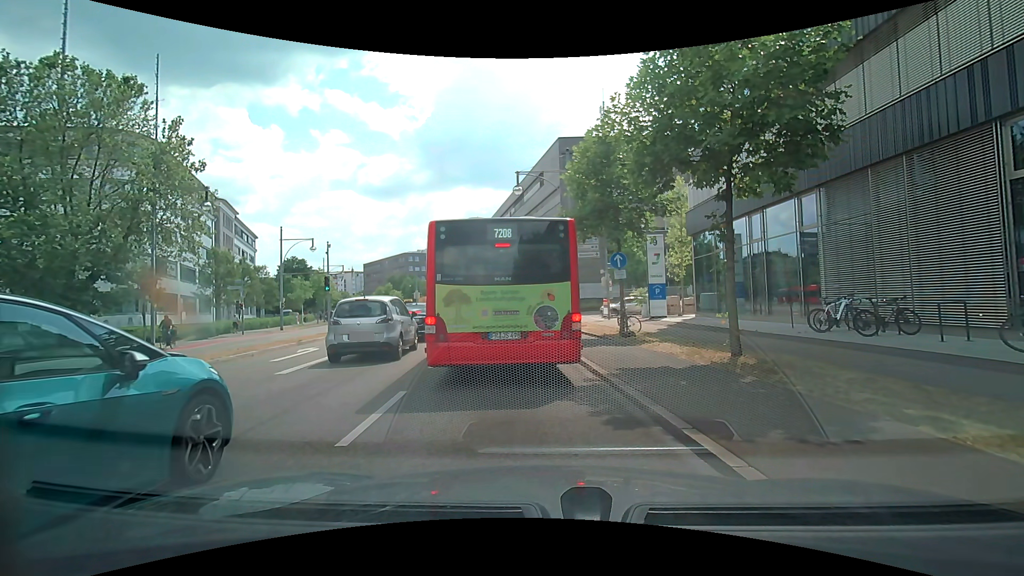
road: primary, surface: asphalt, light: Day
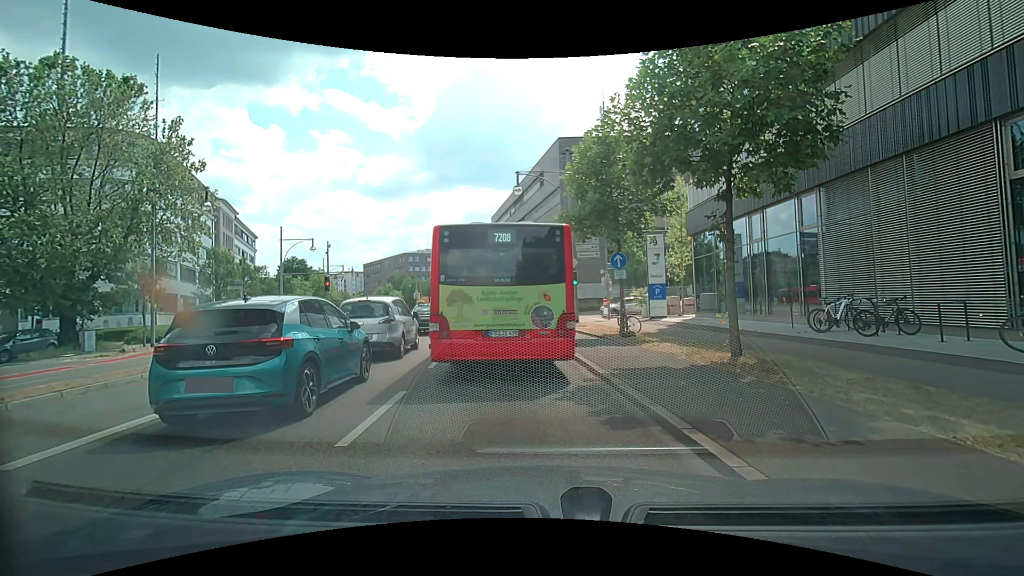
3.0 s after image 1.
(0.0, 0.0) m; 0°
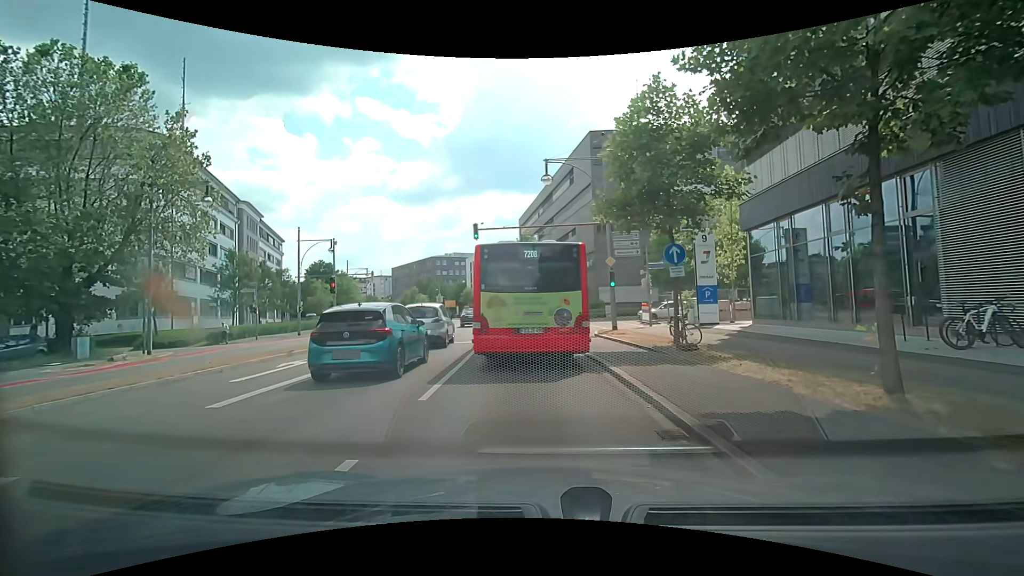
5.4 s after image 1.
(-0.1, +3.6) m; -2°
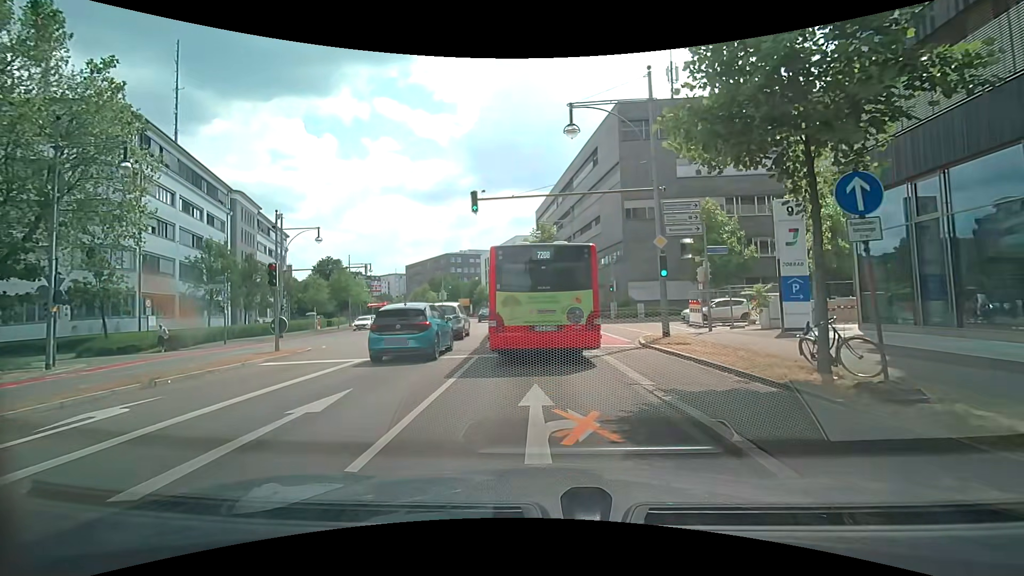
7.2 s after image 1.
(-0.1, +7.2) m; -2°
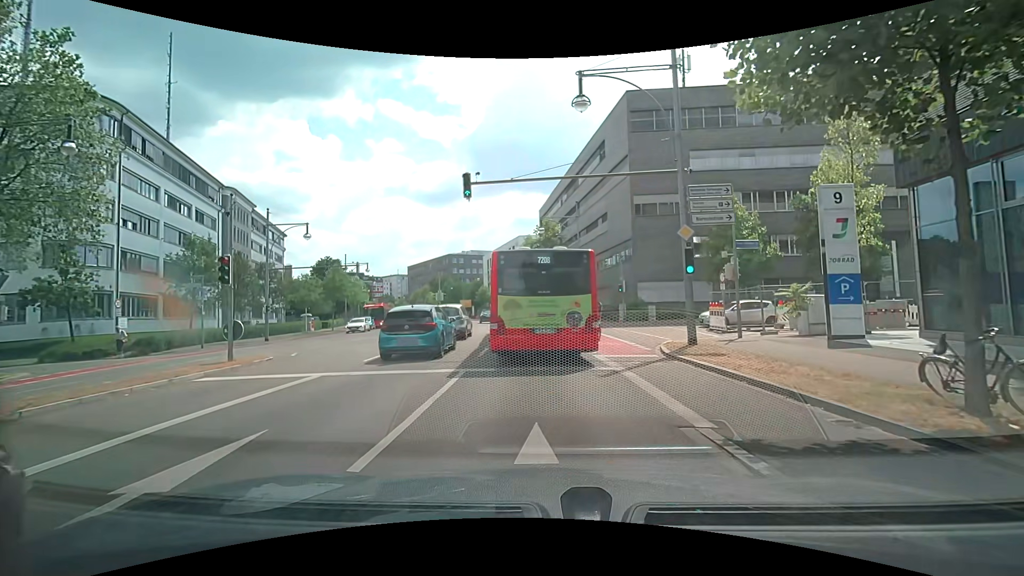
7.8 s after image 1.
(0.0, +2.8) m; +1°
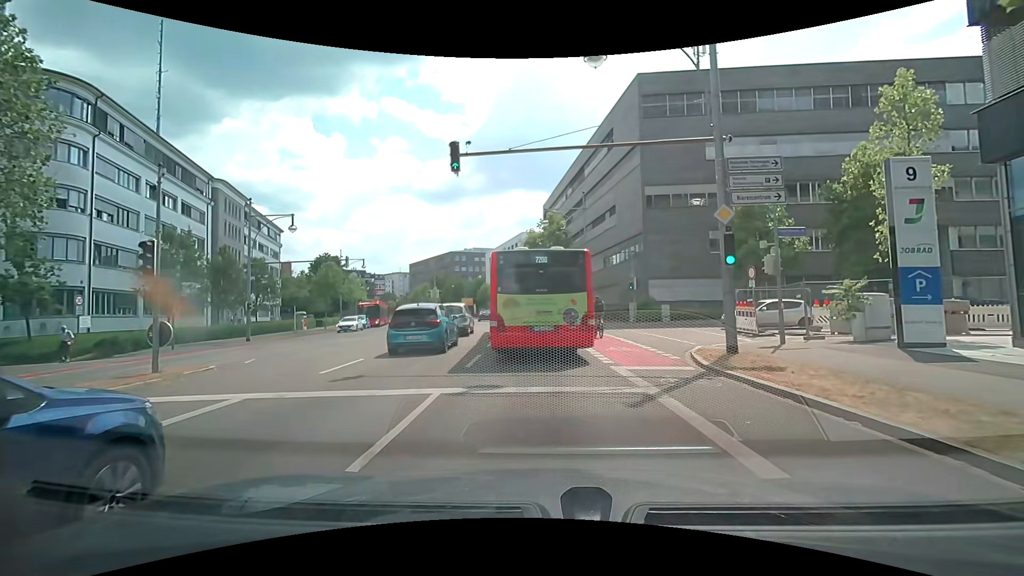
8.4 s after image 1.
(-0.1, +3.0) m; -1°
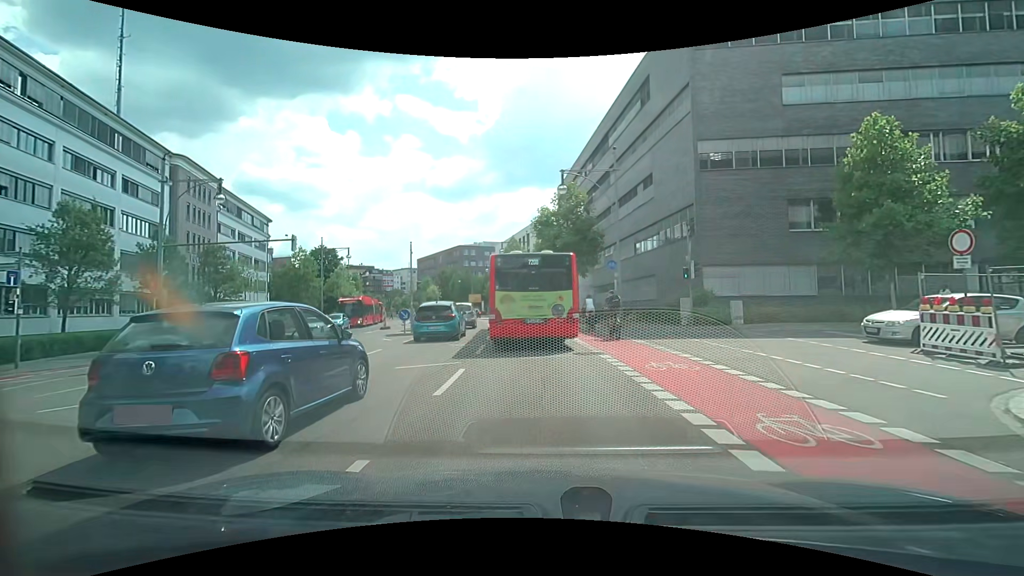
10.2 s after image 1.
(-0.1, +10.2) m; -2°
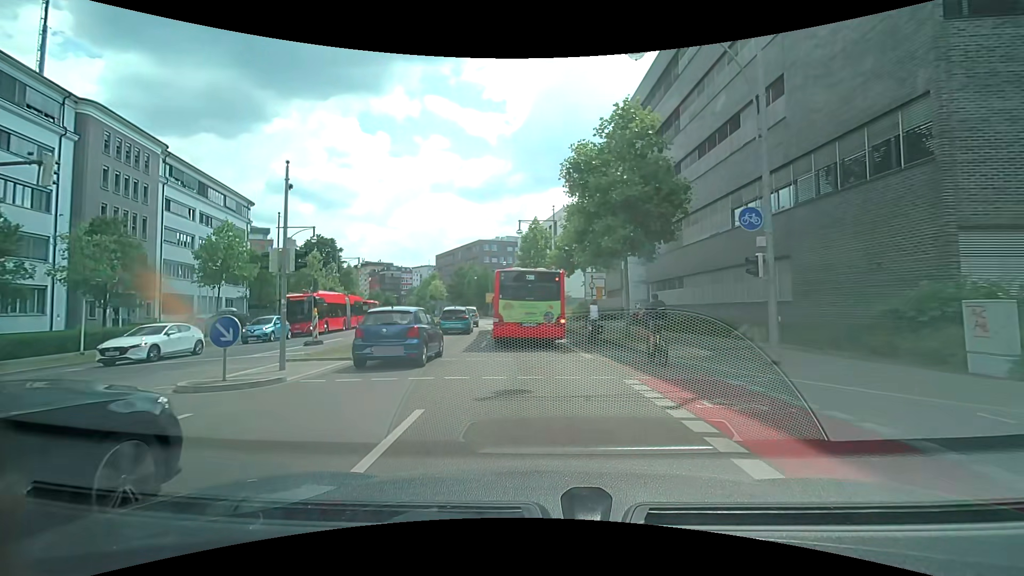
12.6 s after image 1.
(-0.1, +15.9) m; -2°
(0, +10) (-1, +20) (-2, +30) (-3, +40) (-5, +50) (-6, +60) (-9, +69) (-11, +79) (-14, +89) (-17, +98) m
